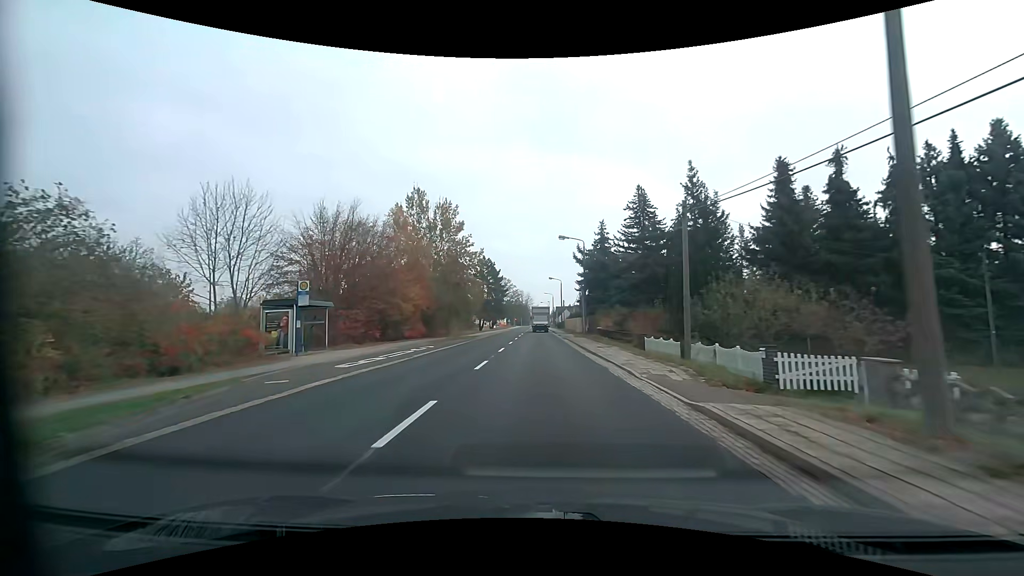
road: primary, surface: asphalt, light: Day
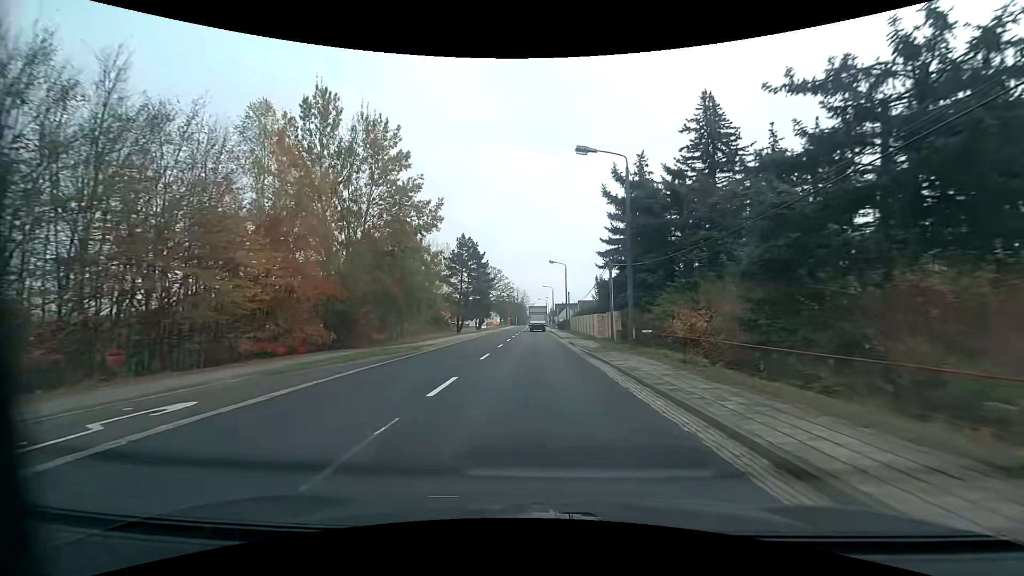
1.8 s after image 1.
(+0.1, +23.5) m; 0°
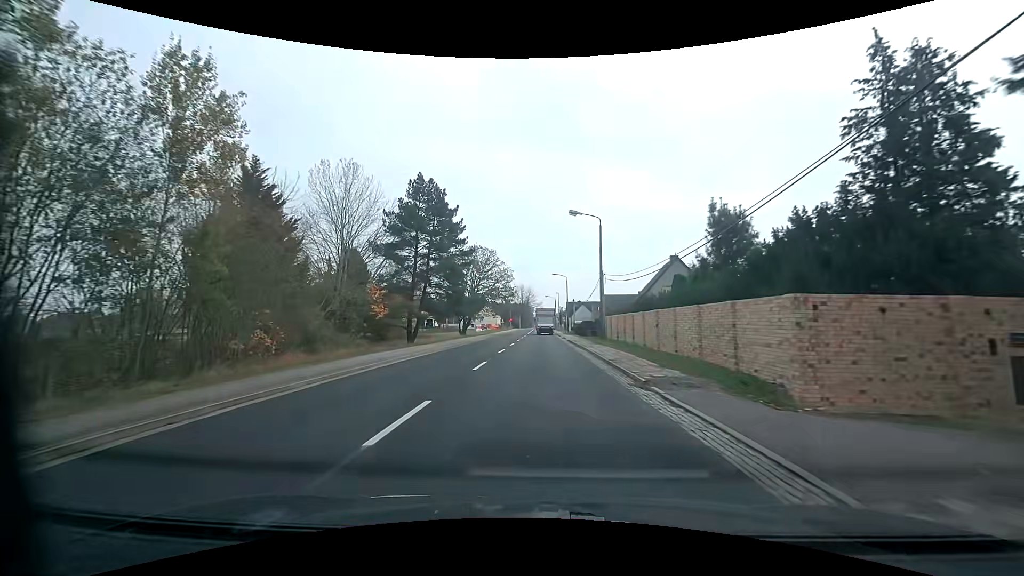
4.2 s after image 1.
(-0.1, +30.7) m; -1°
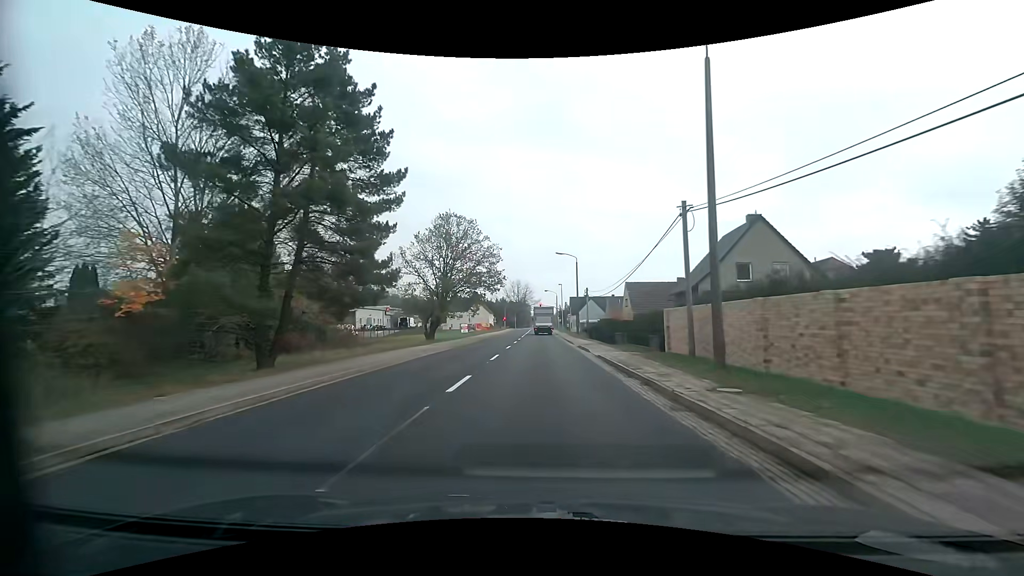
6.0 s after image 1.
(+0.1, +22.6) m; +1°
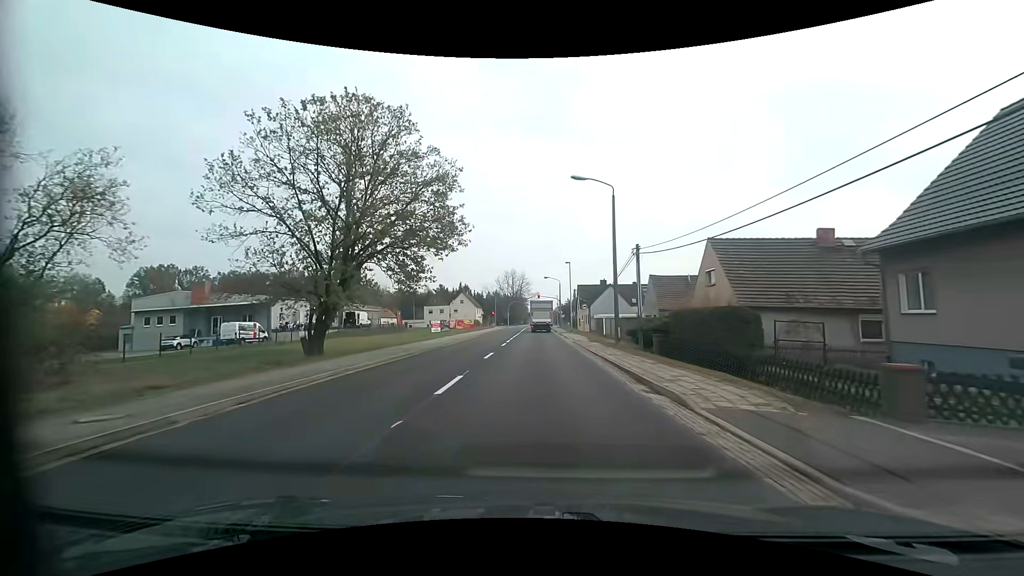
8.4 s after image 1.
(0.0, +27.7) m; 0°
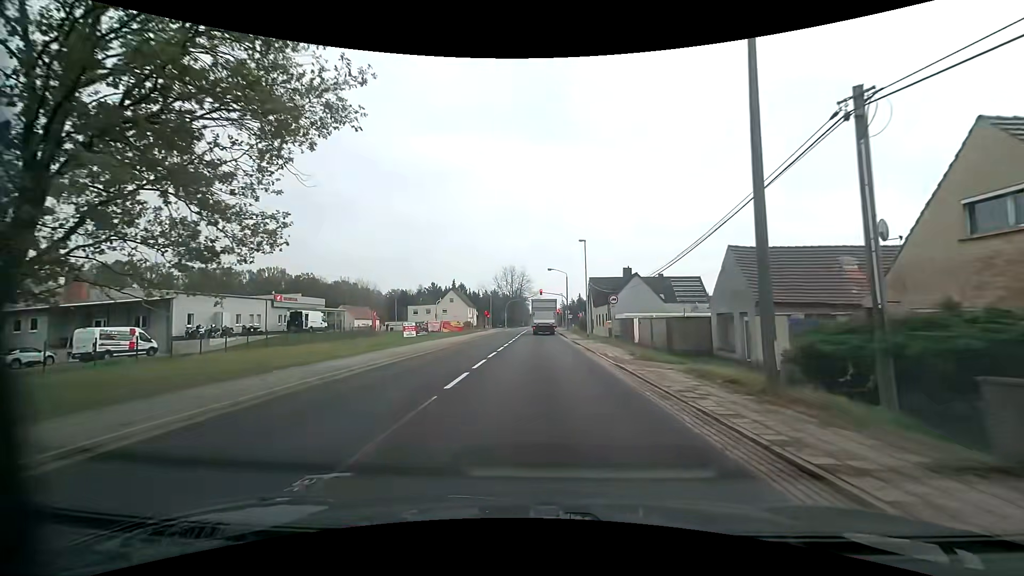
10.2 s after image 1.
(0.0, +17.1) m; 0°
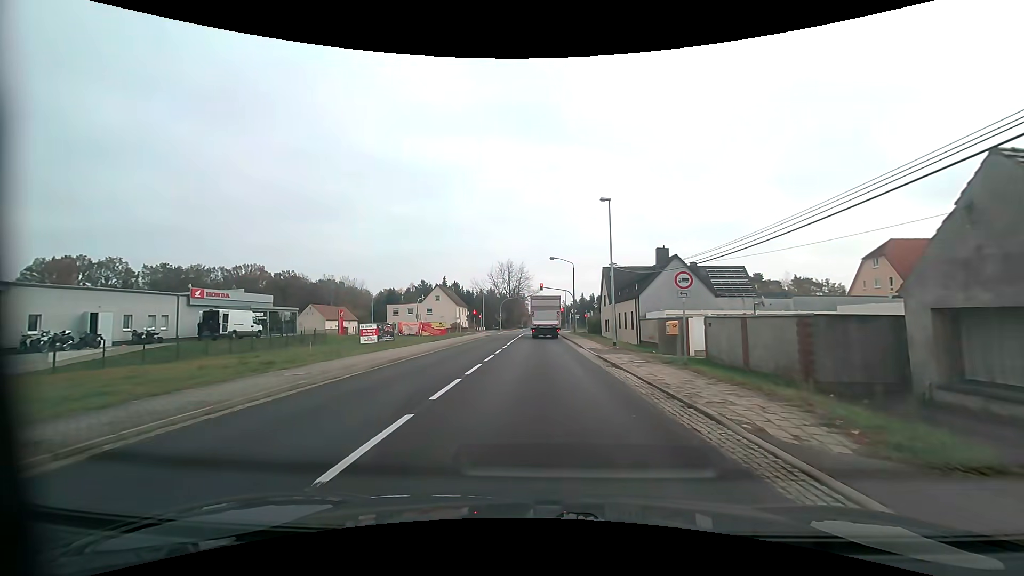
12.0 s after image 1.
(+0.1, +14.7) m; 0°
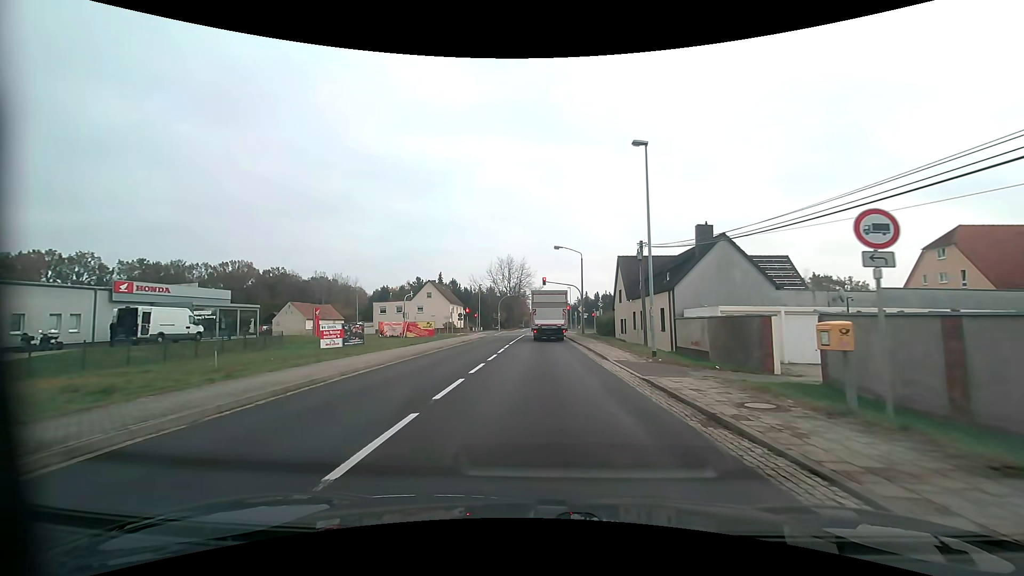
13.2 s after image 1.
(+0.1, +8.9) m; 0°
(0, +10) (0, +20) (0, +30) (+1, +40) (+1, +50) (+1, +60) (+1, +70) (+2, +80) (+2, +90) (+3, +100) m
